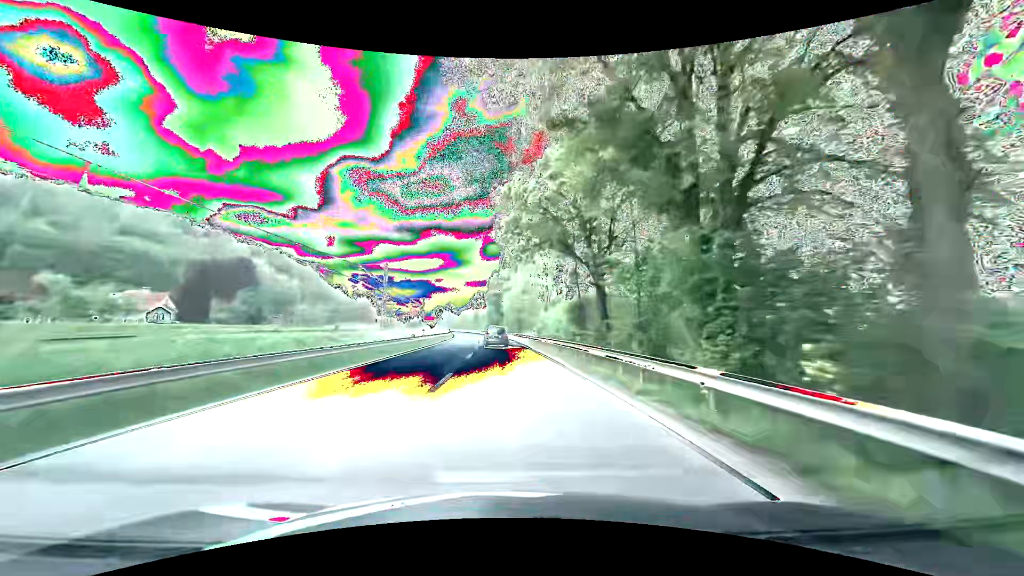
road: primary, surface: asphalt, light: Day
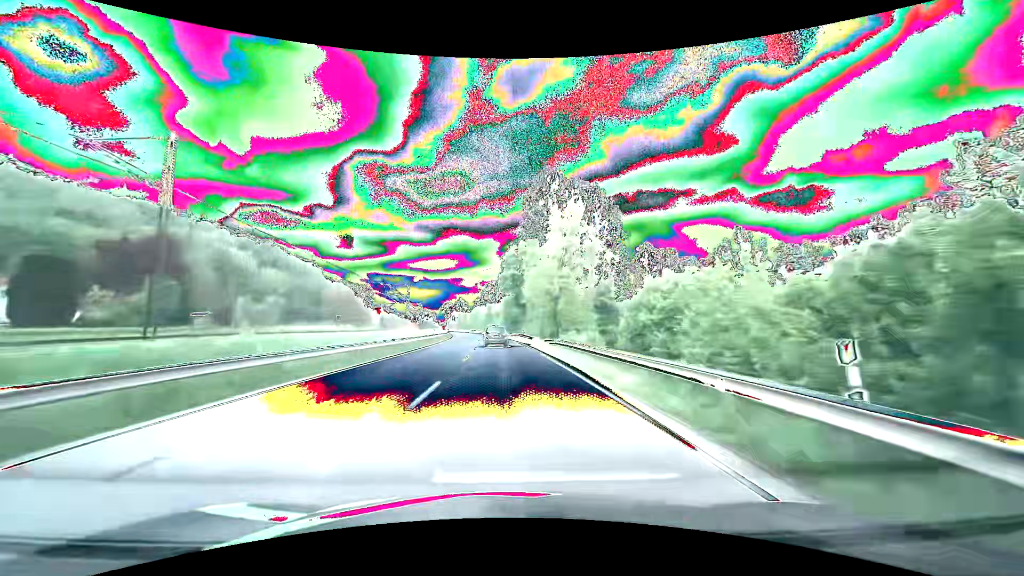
(-0.7, +39.2) m; -2°
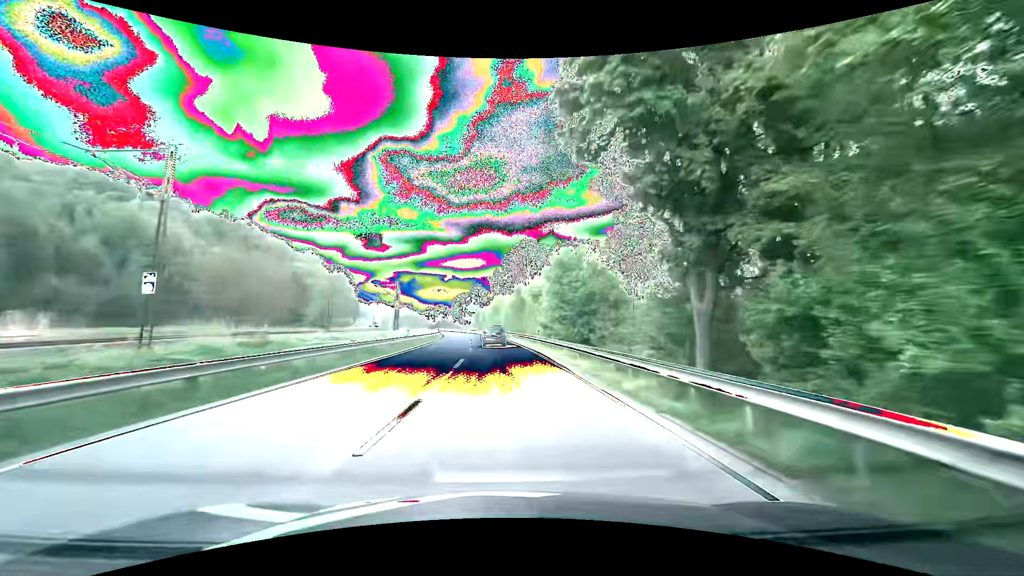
(-2.5, +64.3) m; -4°
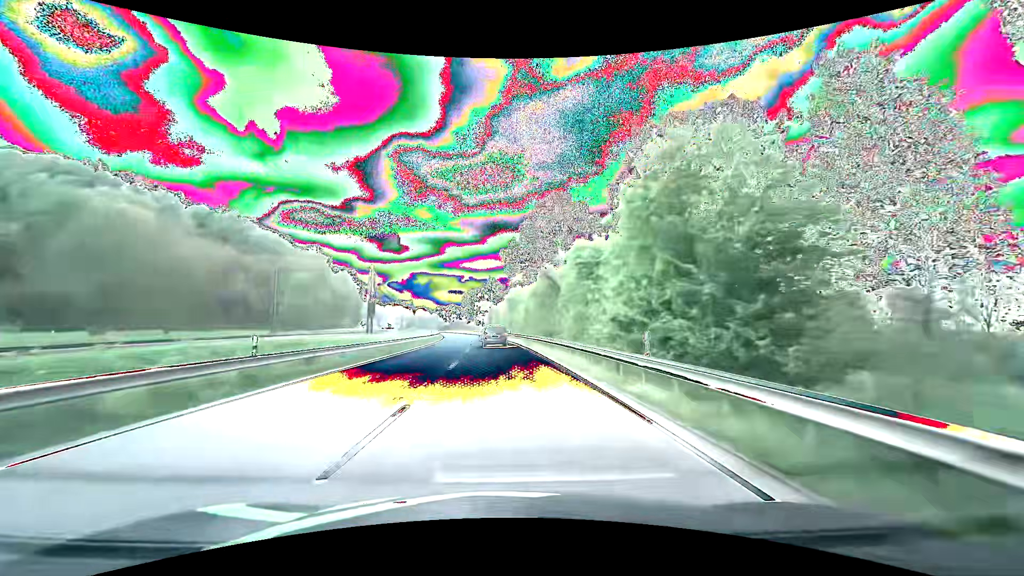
(-0.4, +25.5) m; -2°
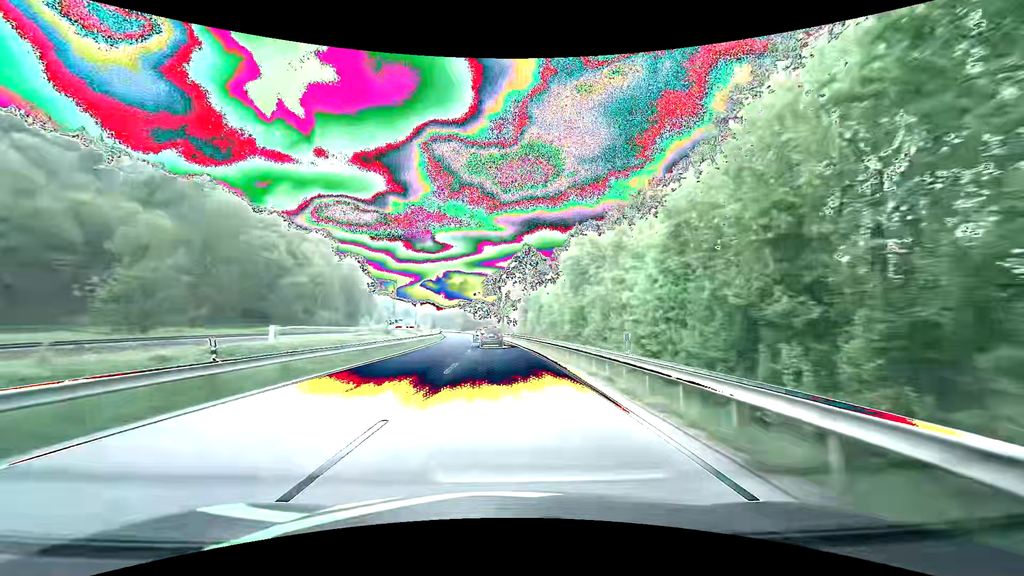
(-1.7, +50.5) m; -4°
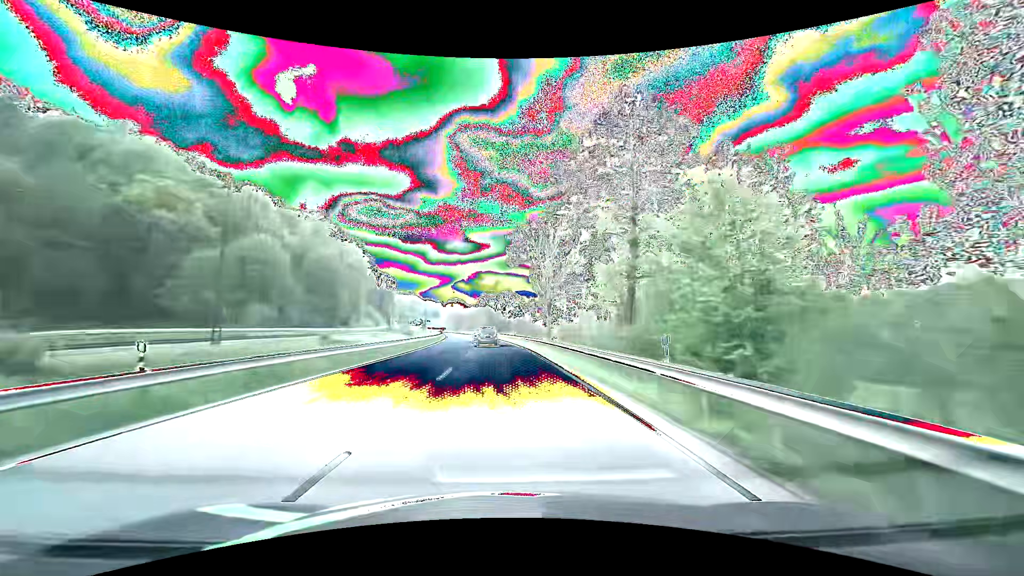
(-1.9, +51.1) m; -4°
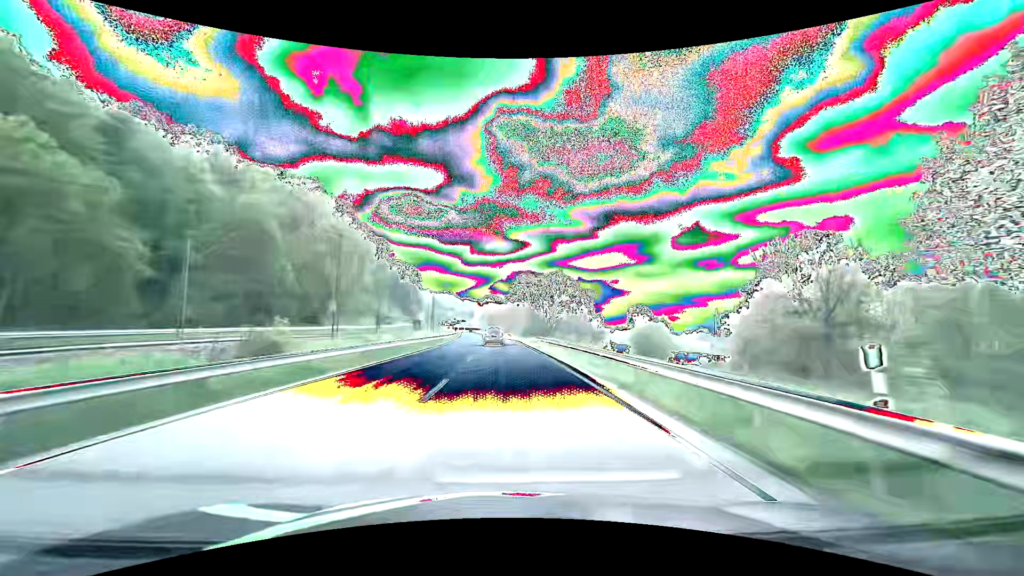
(-1.9, +53.5) m; -4°
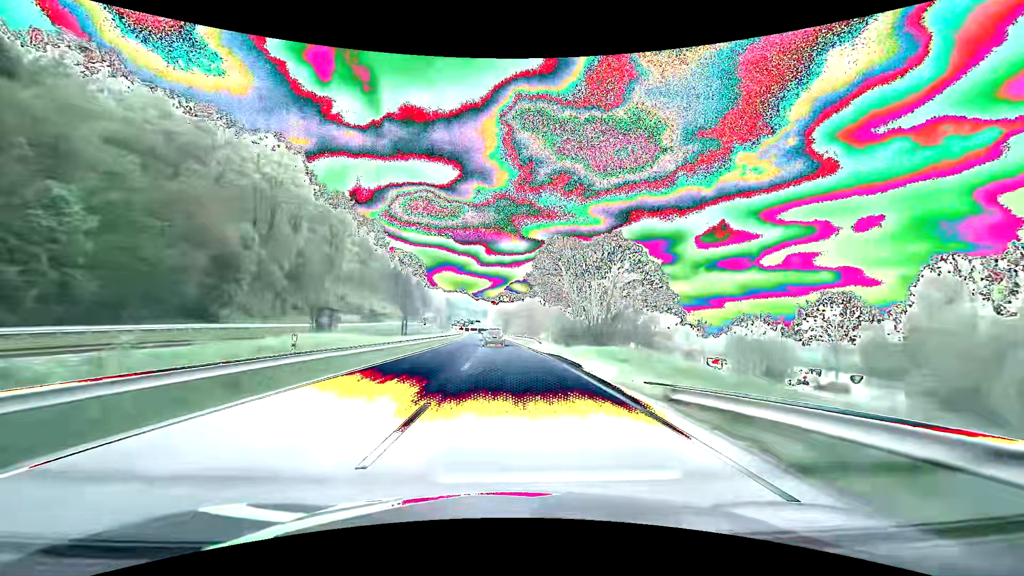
(-0.8, +41.6) m; -2°
(0, +10) (0, +20) (0, +30) (-1, +40) (-1, +50) (-1, +60) (-1, +70) (-2, +80) (-2, +90) (-3, +100) m
